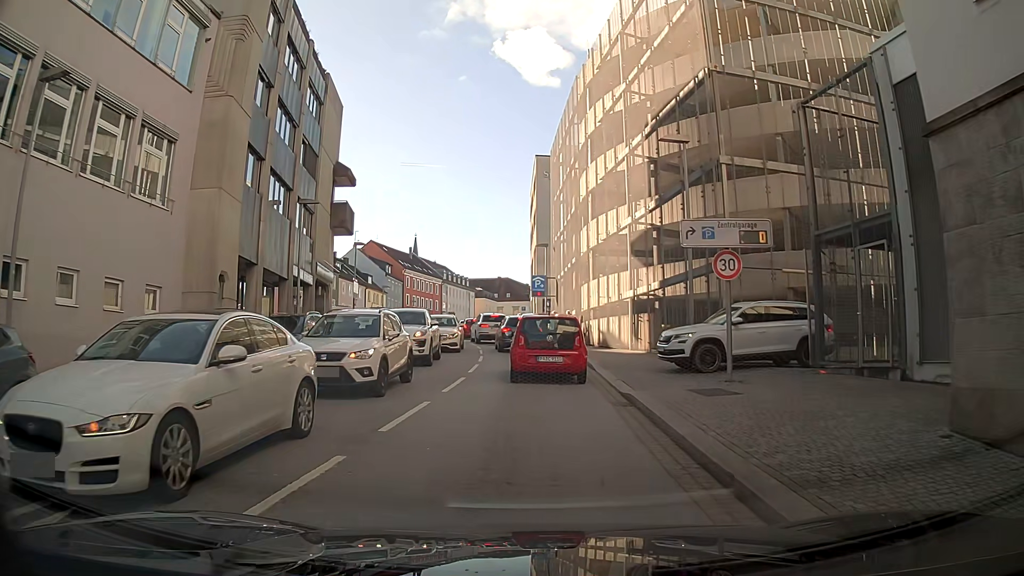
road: tertiary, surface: asphalt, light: Day
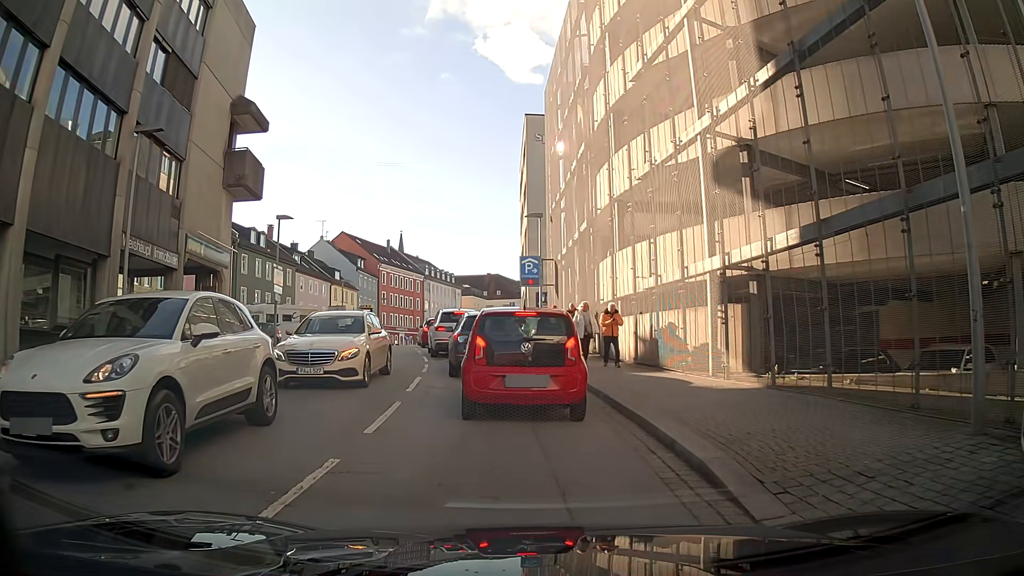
(-0.1, +13.5) m; +1°
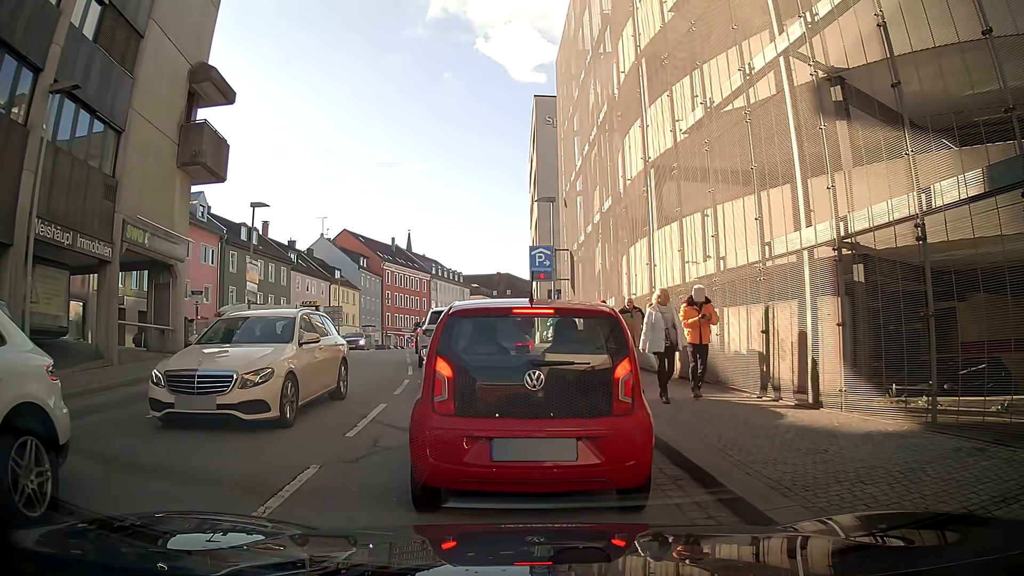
(0.0, +4.5) m; -2°
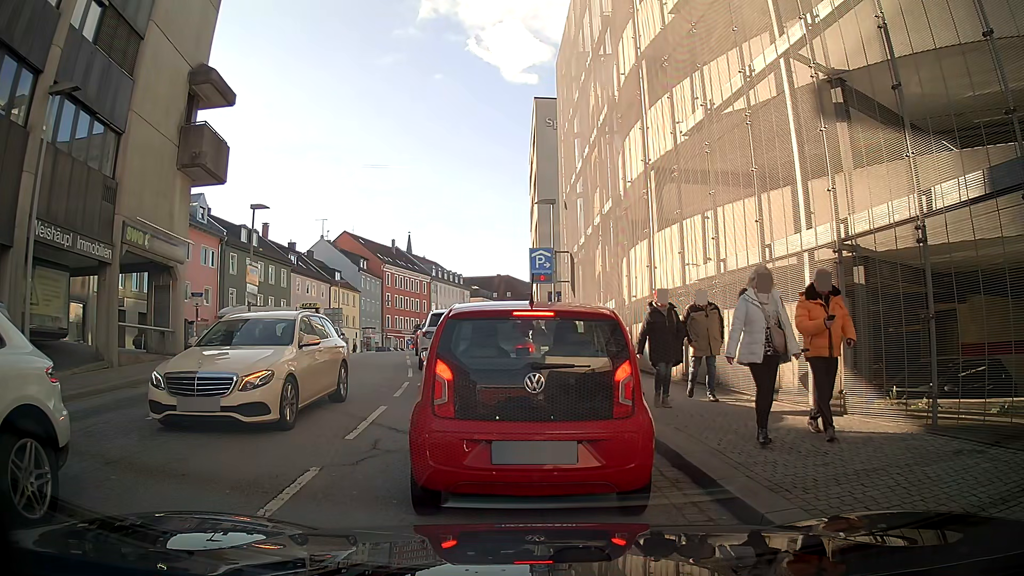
(0.0, +0.1) m; 0°
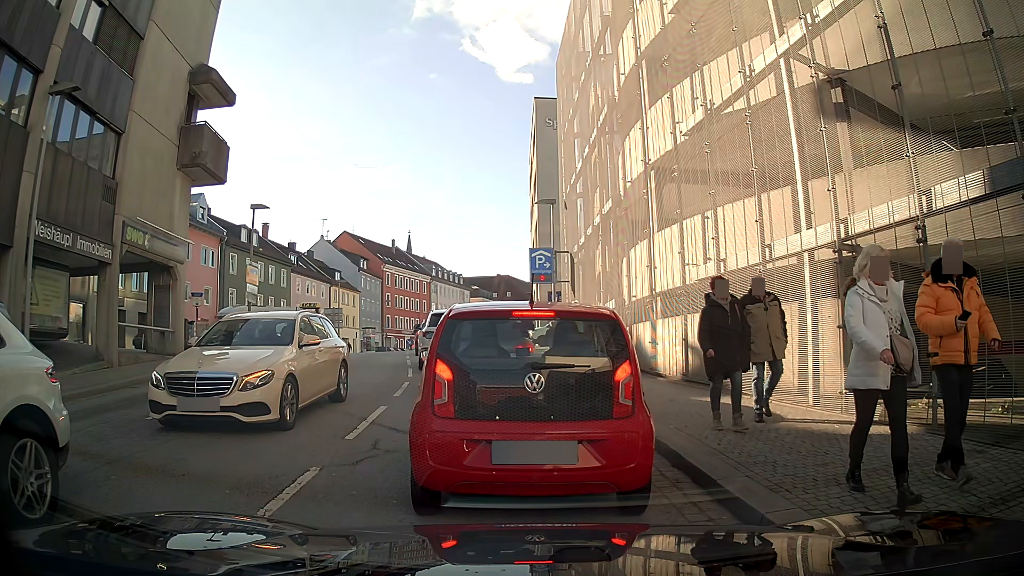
(0.0, 0.0) m; 0°
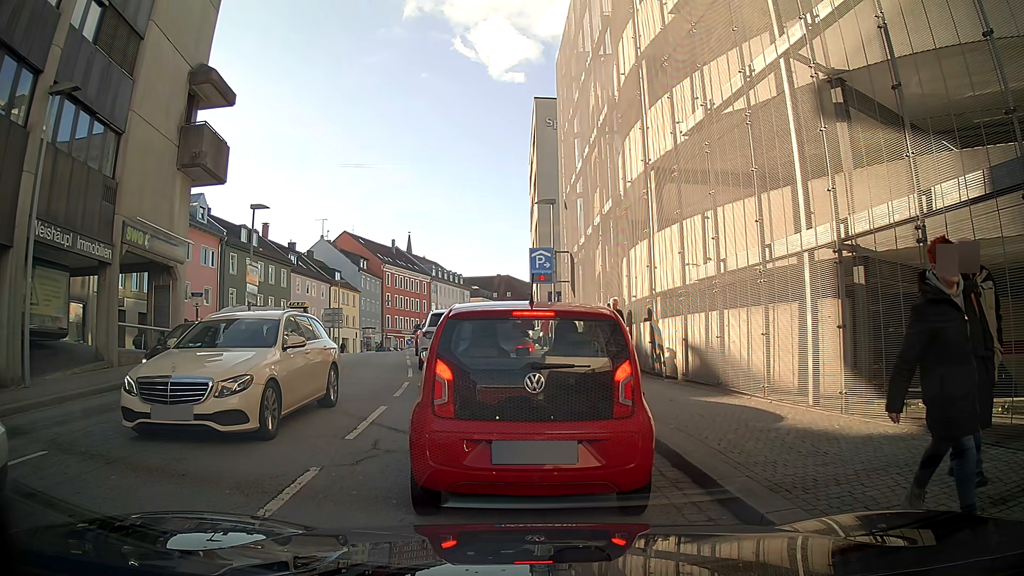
(0.0, 0.0) m; 0°
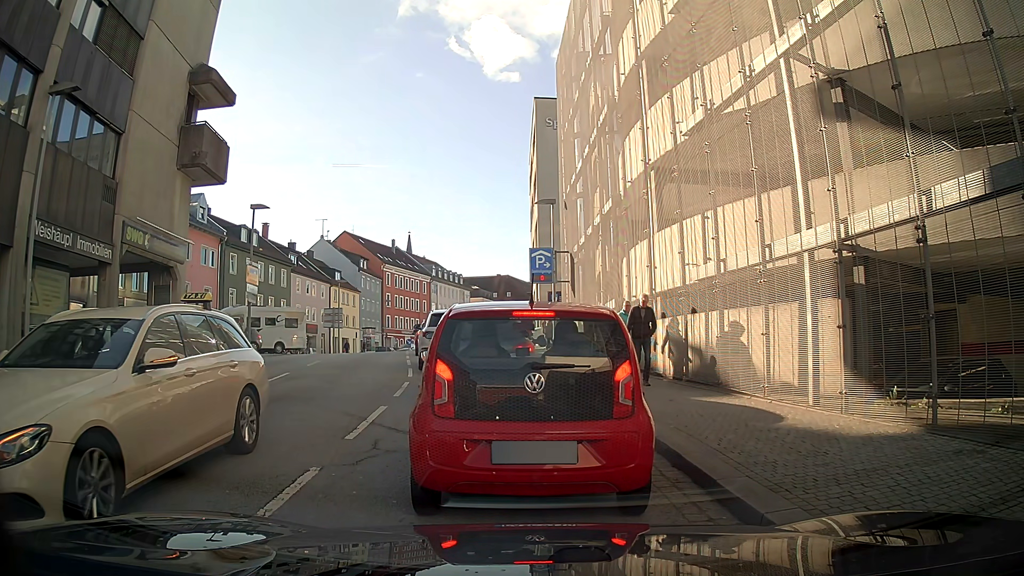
(0.0, 0.0) m; 0°
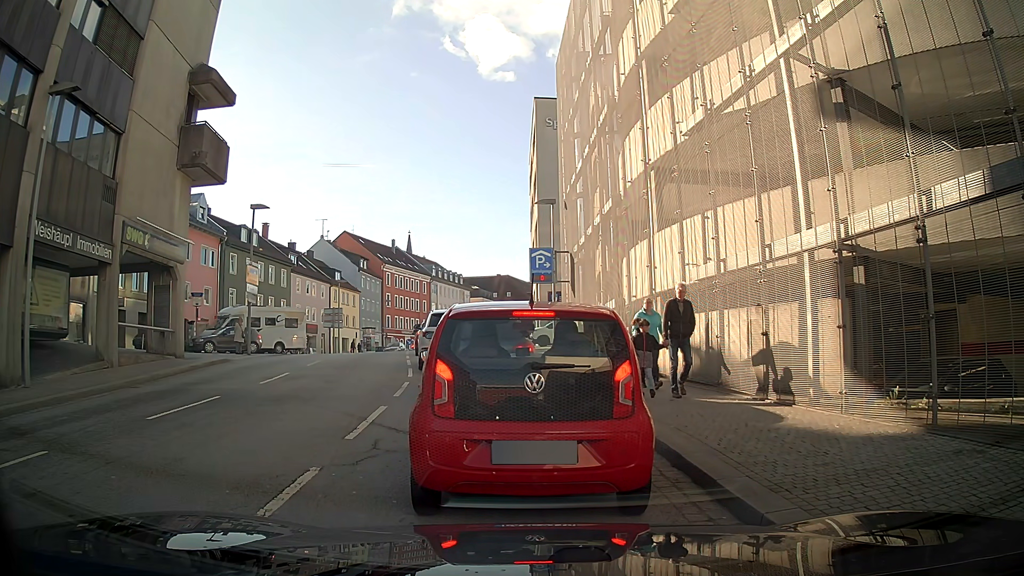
(0.0, 0.0) m; 0°
